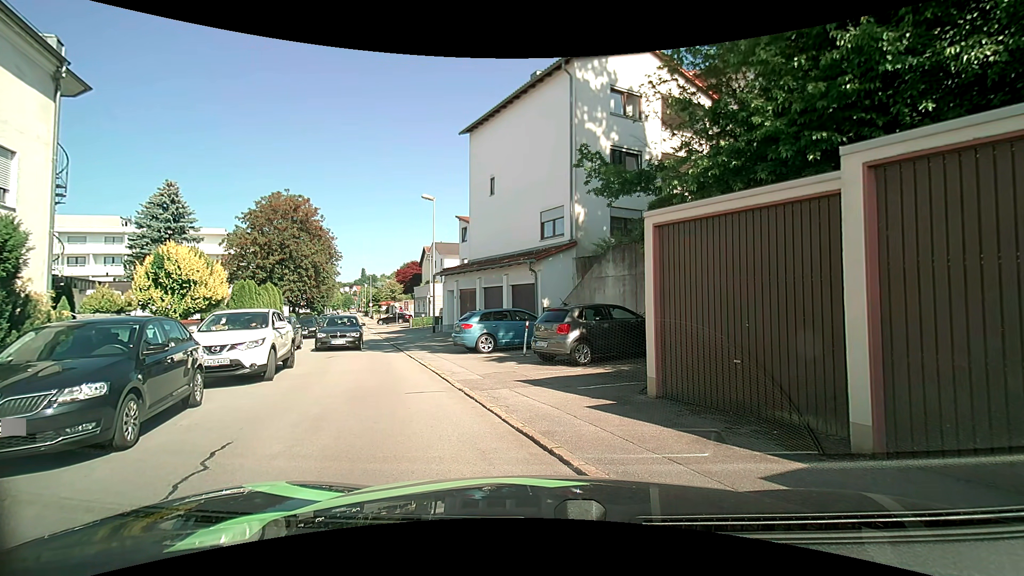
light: Day
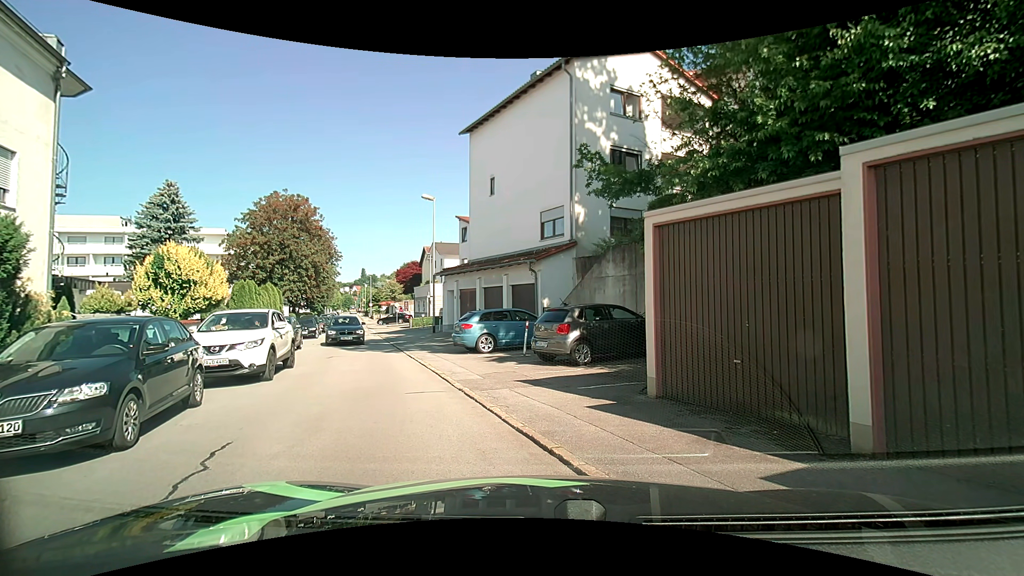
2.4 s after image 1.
(0.0, 0.0) m; 0°
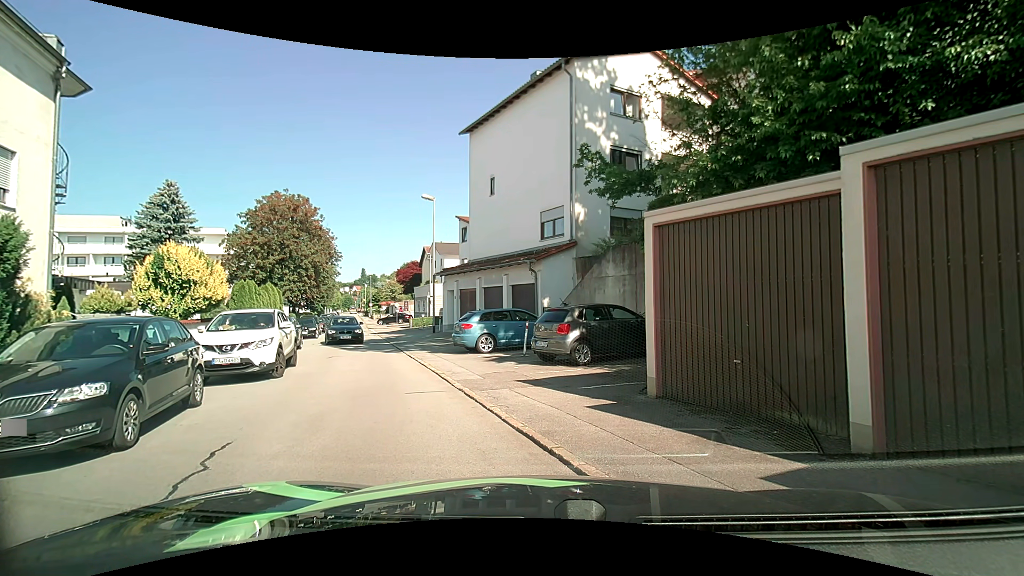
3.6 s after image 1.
(0.0, 0.0) m; 0°
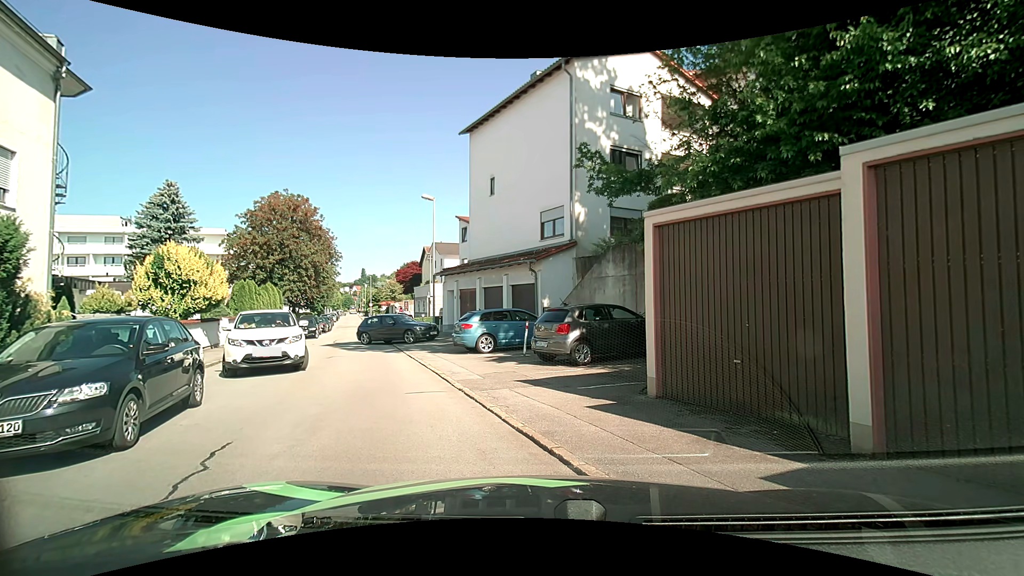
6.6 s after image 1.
(0.0, 0.0) m; 0°
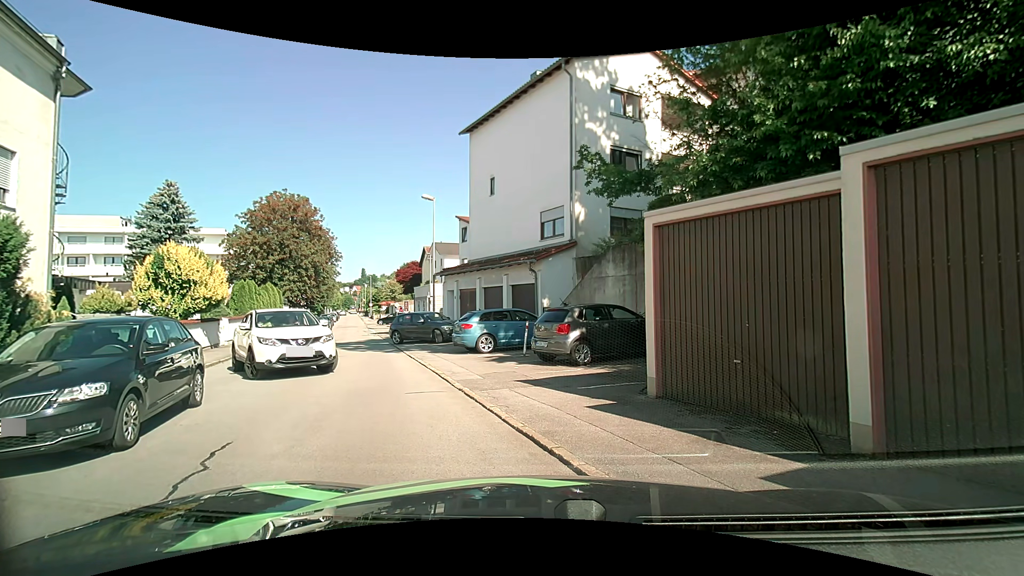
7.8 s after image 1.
(0.0, 0.0) m; 0°
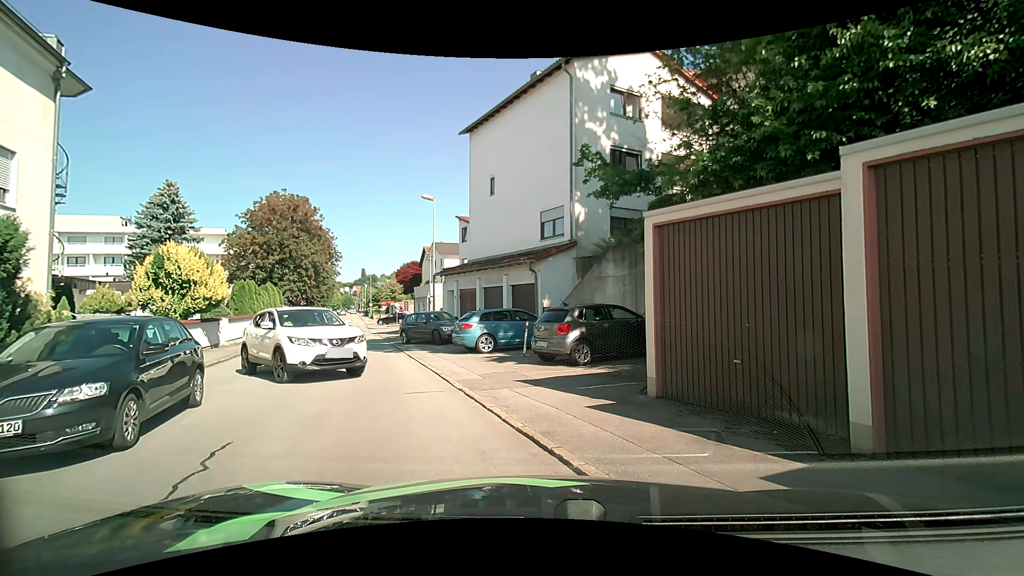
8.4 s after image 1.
(0.0, 0.0) m; 0°
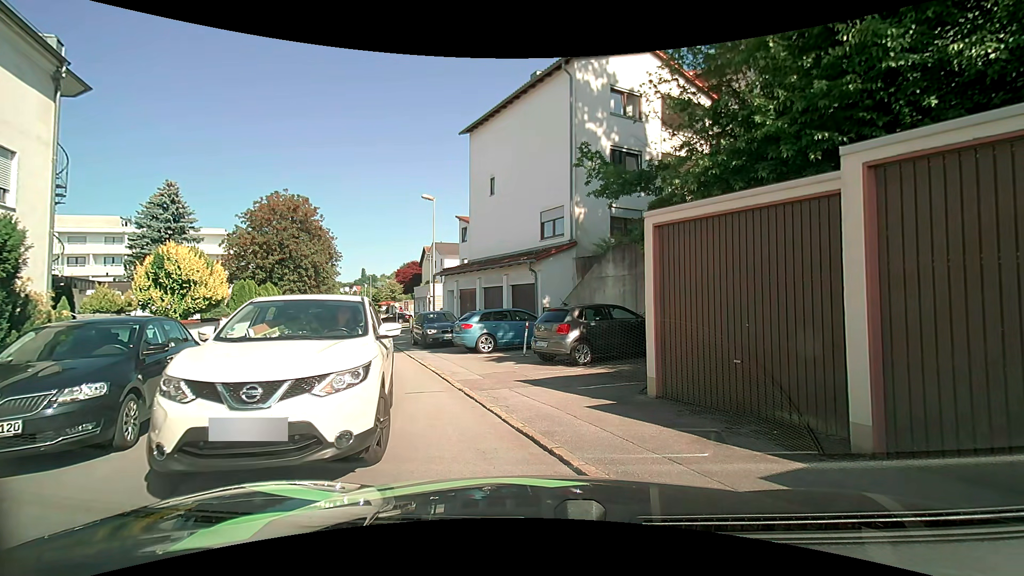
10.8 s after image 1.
(0.0, 0.0) m; 0°
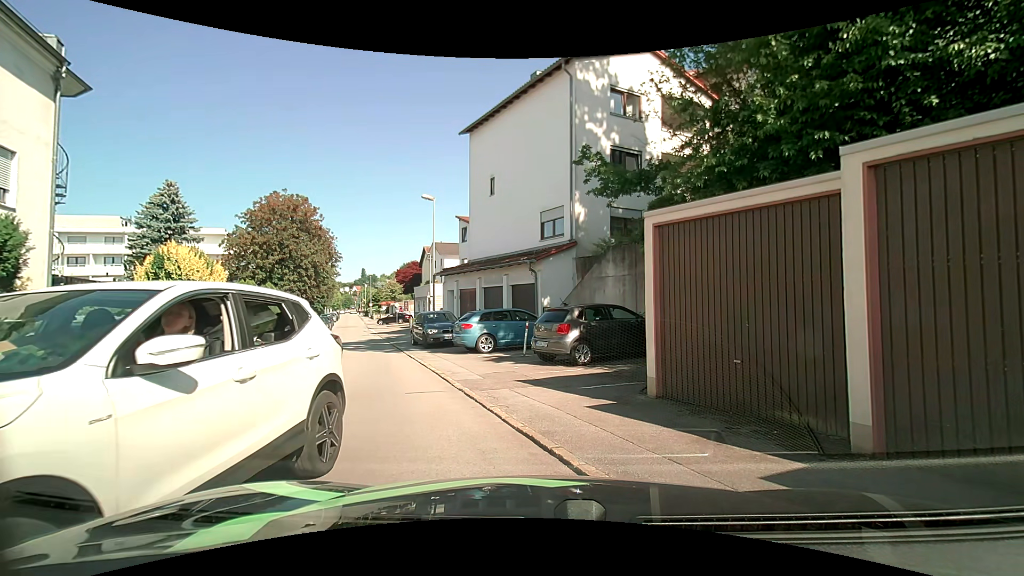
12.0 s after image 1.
(0.0, 0.0) m; 0°
(0, +10) (-2, +20) (-3, +30) (-4, +40) (-5, +50) (-7, +60) (-8, +69) (-9, +79) (-10, +89) (-11, +99) m
